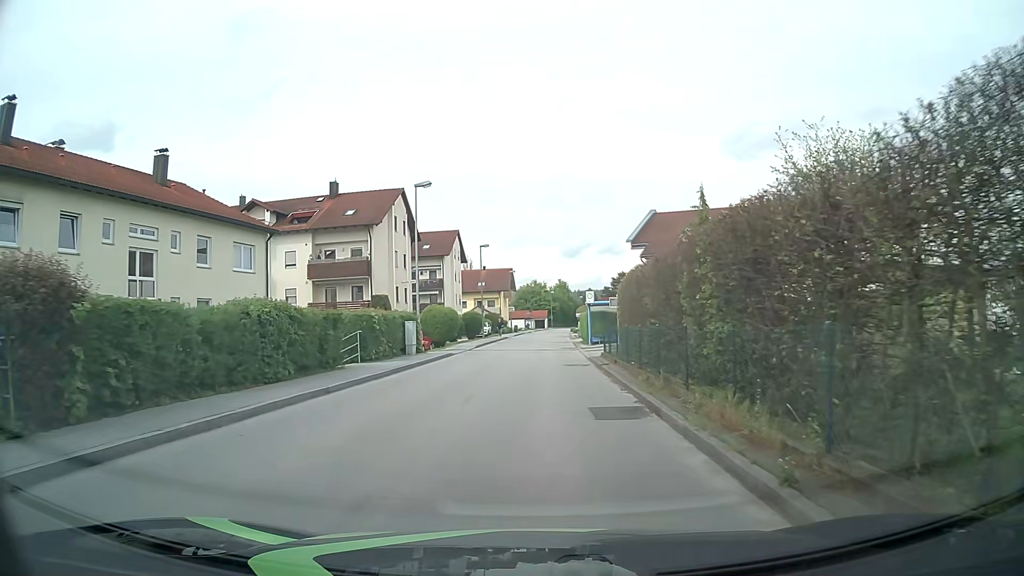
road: unclassified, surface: asphalt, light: Day
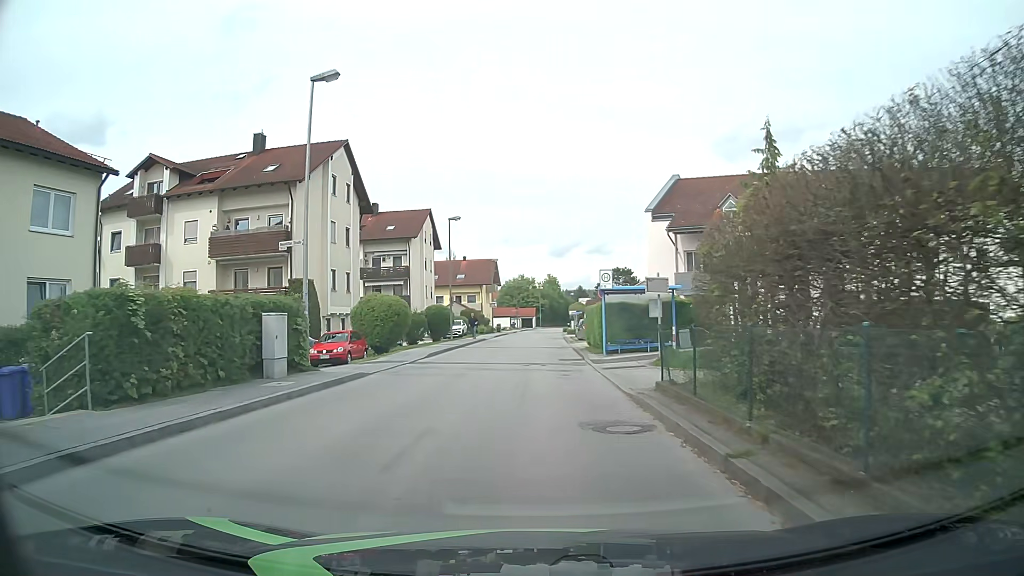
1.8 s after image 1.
(+0.3, +14.4) m; +2°
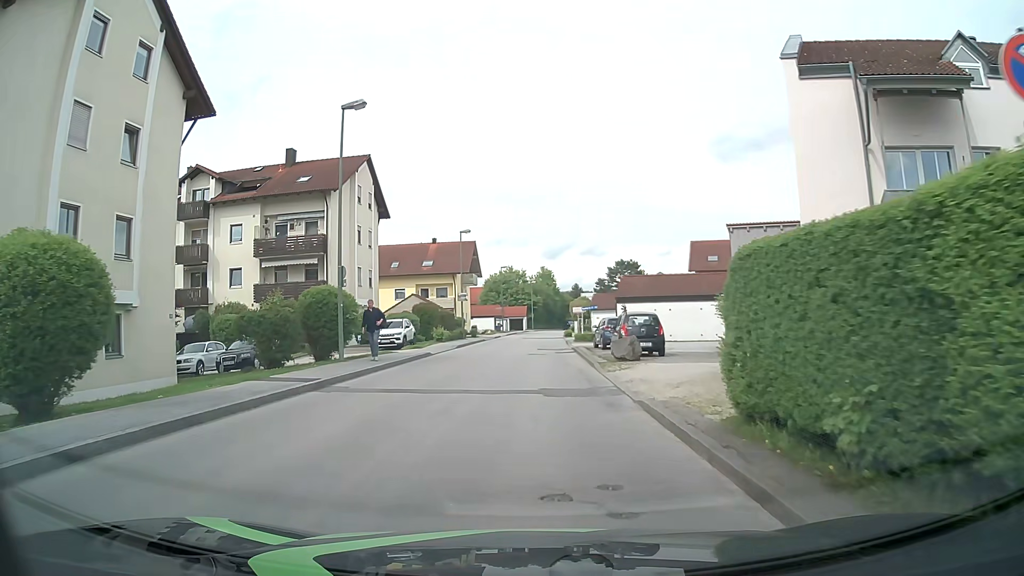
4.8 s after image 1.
(0.0, +24.0) m; +1°
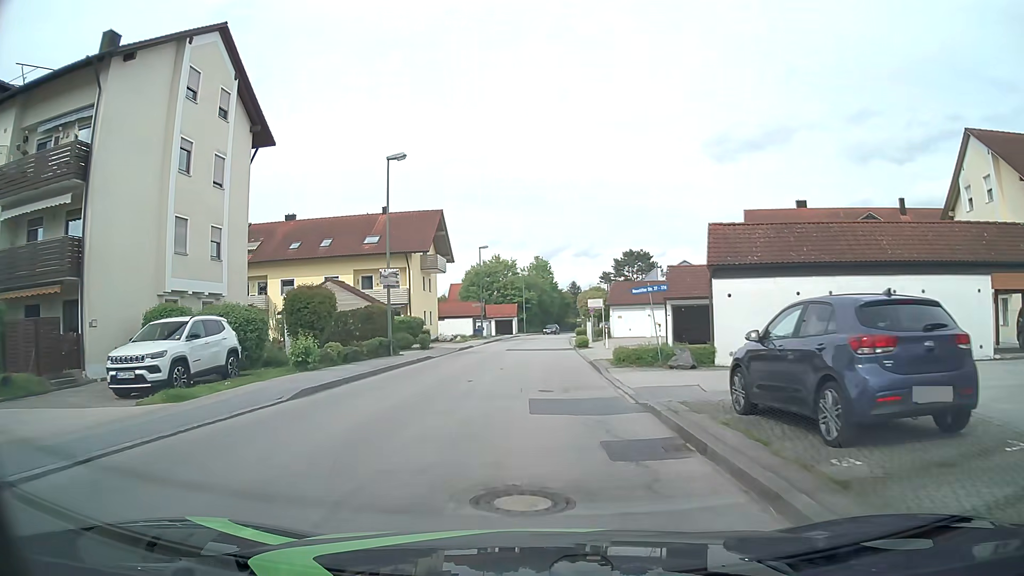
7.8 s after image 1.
(0.0, +23.8) m; +1°
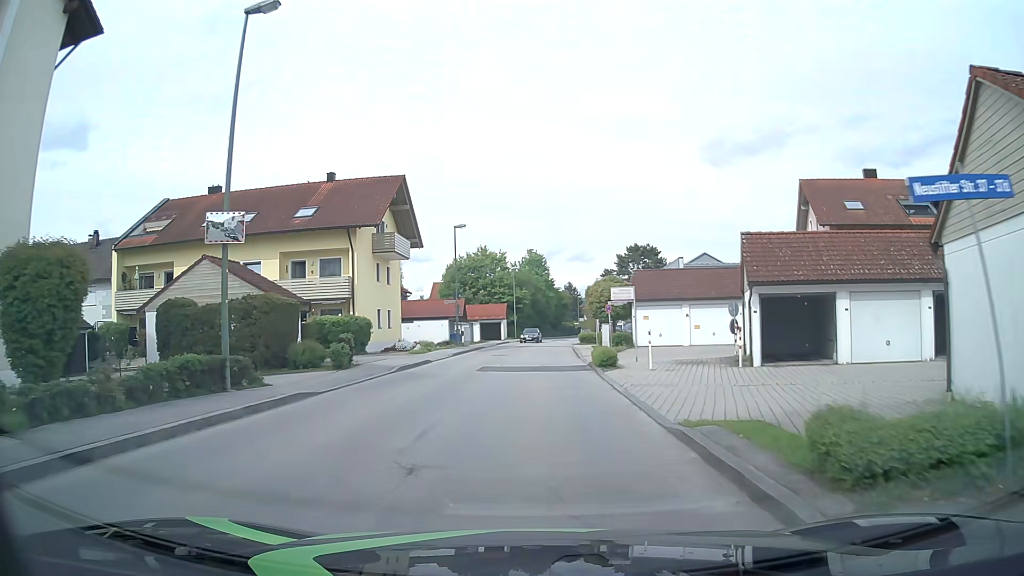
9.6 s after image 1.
(0.0, +14.4) m; 0°
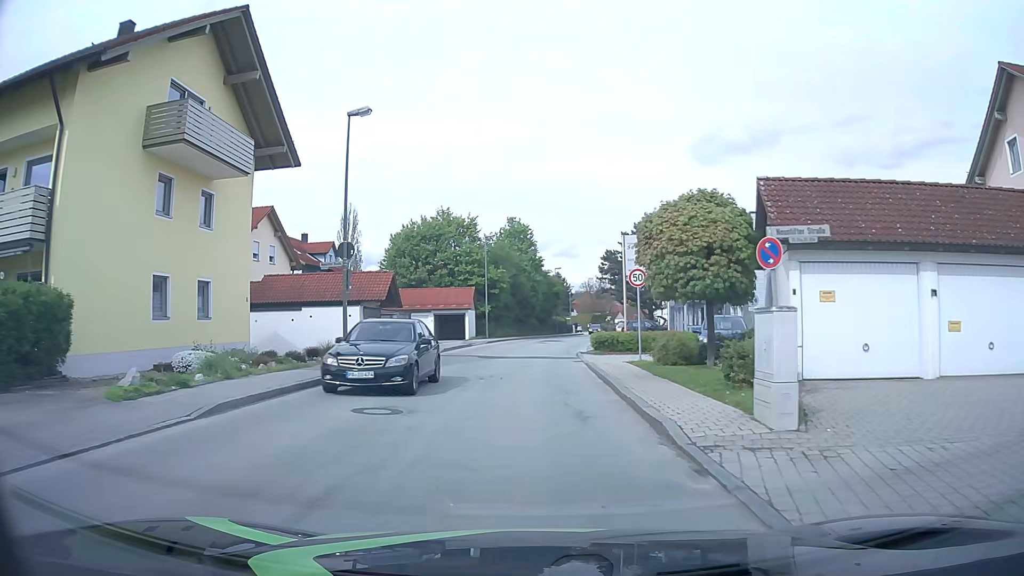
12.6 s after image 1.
(+0.5, +24.0) m; +2°
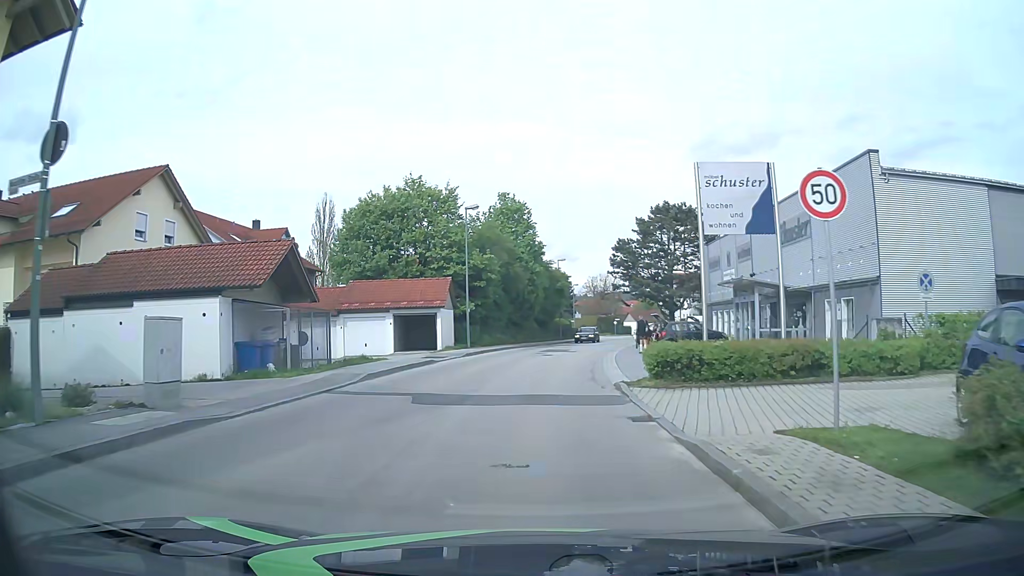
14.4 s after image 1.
(0.0, +14.5) m; +1°
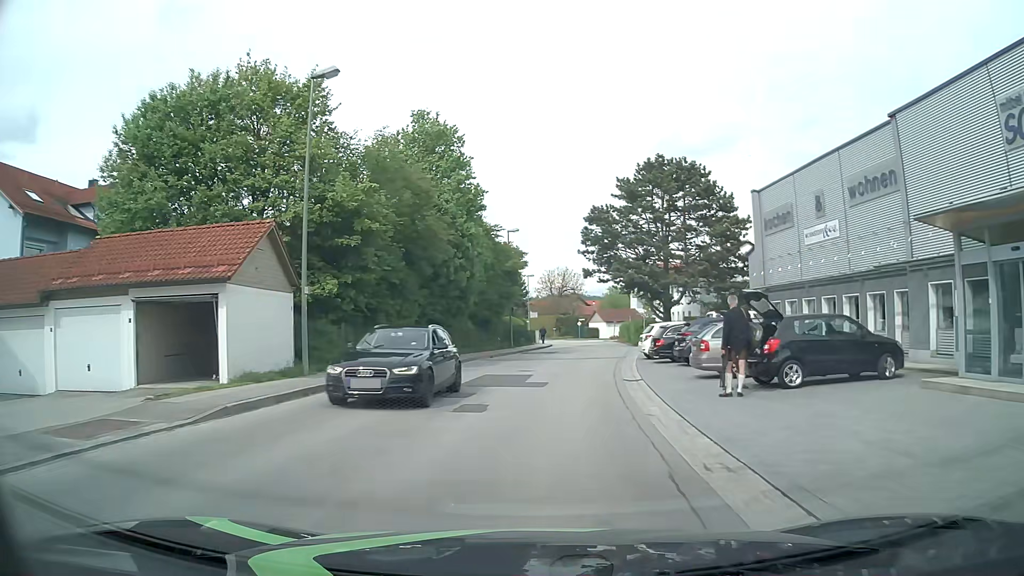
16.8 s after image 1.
(+0.6, +21.9) m; +3°
(0, +10) (+1, +20) (+2, +30) (+4, +40) (+5, +50) (+6, +60) (+7, +70) (+6, +80) (+5, +90) (+3, +99) m
